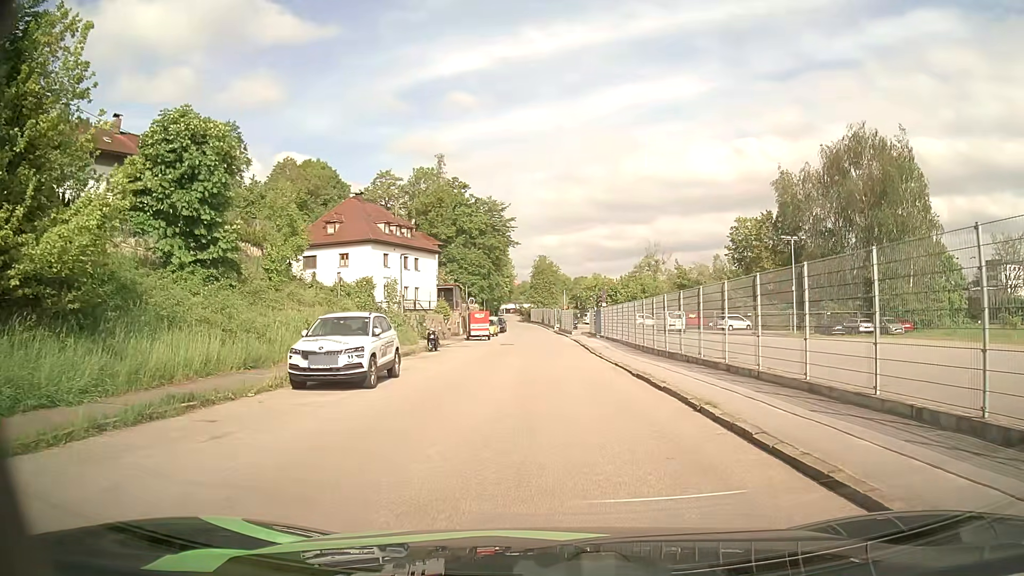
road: residential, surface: asphalt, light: Day
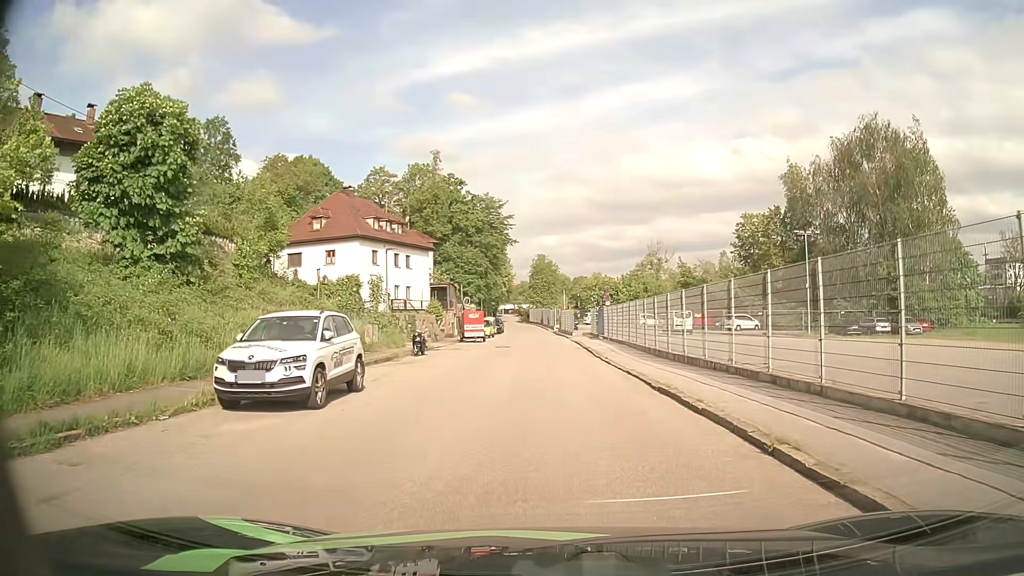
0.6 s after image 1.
(0.0, +3.3) m; 0°
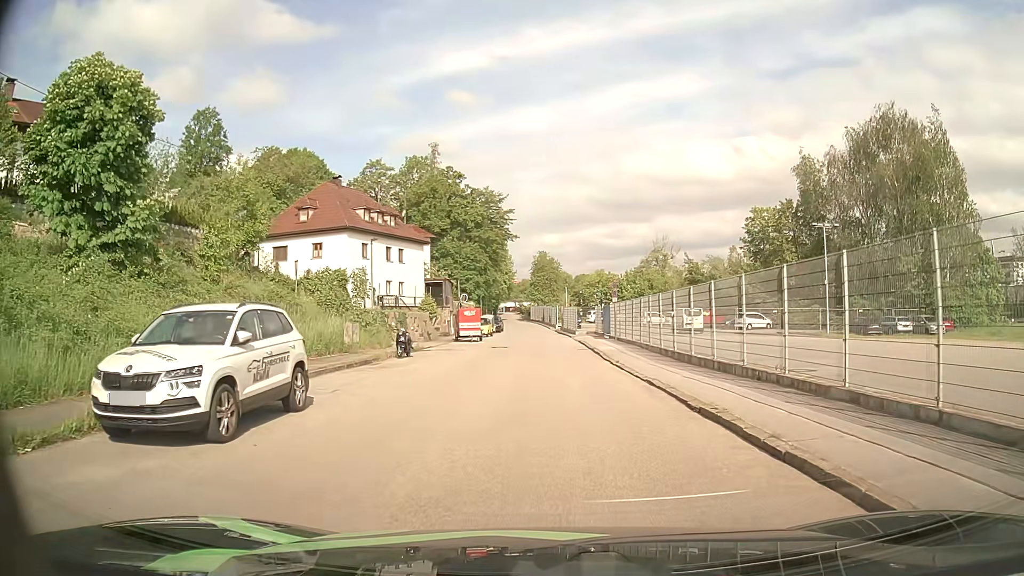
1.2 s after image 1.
(0.0, +3.5) m; 0°
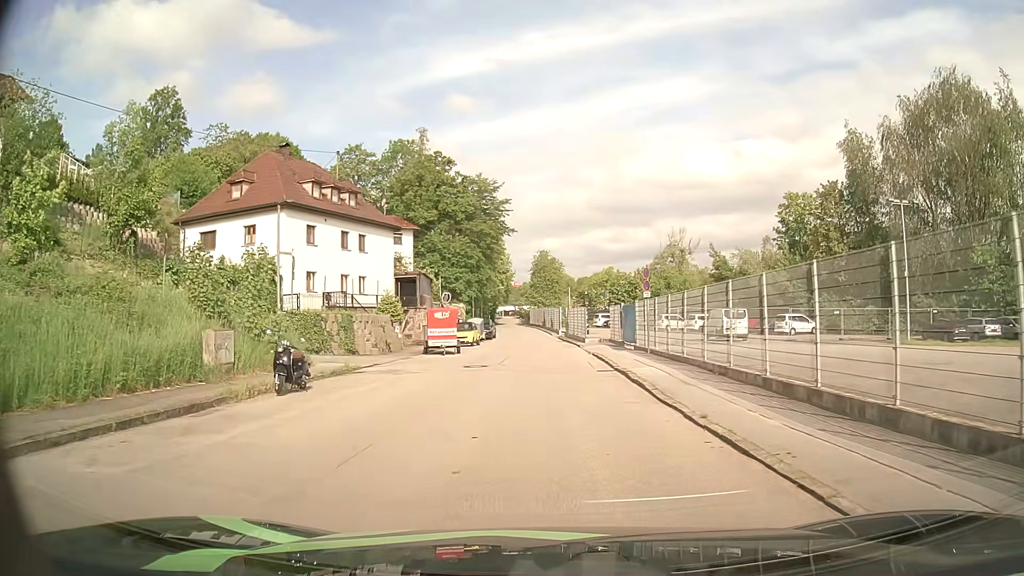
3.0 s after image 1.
(0.0, +12.1) m; 0°
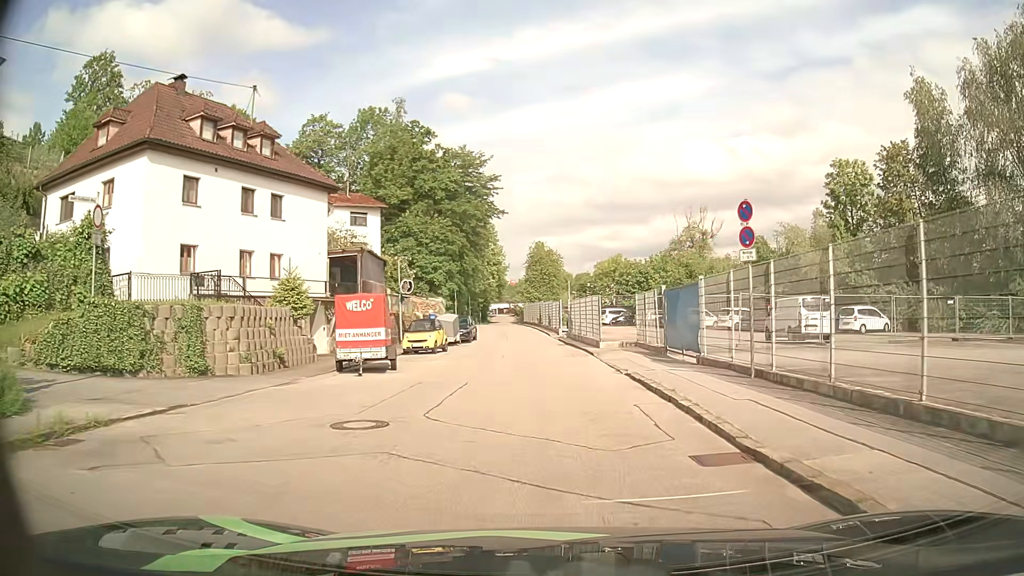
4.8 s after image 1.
(+0.1, +13.6) m; 0°
(0, +10) (0, +20) (0, +30) (-1, +40) (-1, +50) (-2, +60) (-3, +70) (-4, +80) (-4, +90) (-5, +100) m
